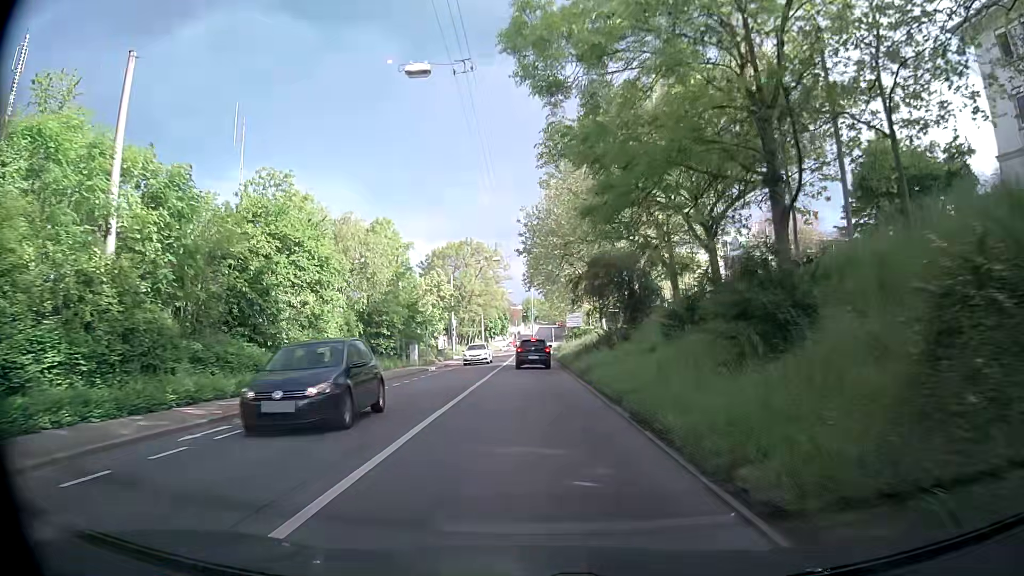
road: secondary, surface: asphalt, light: Day
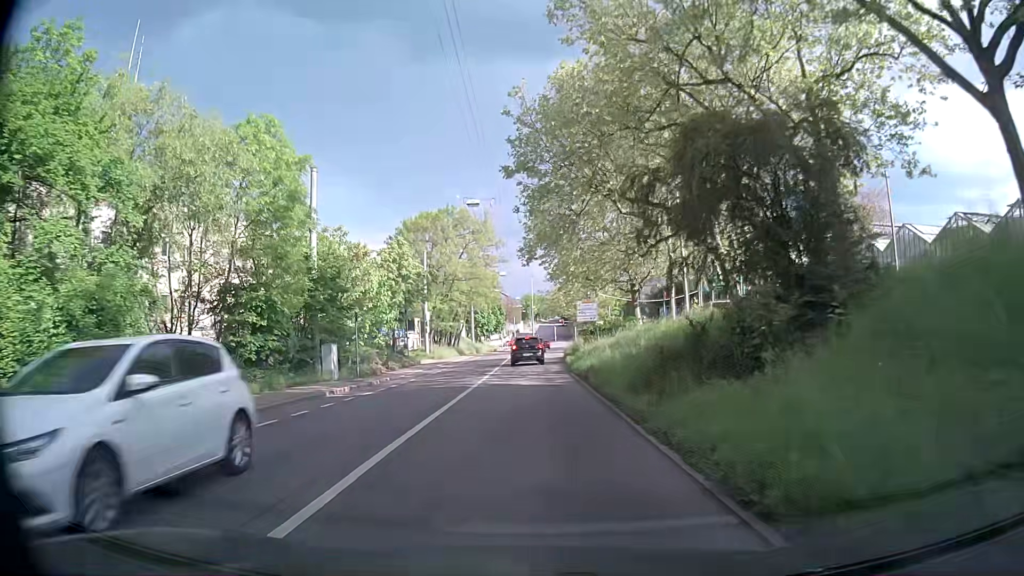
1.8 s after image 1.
(+0.2, +20.2) m; 0°
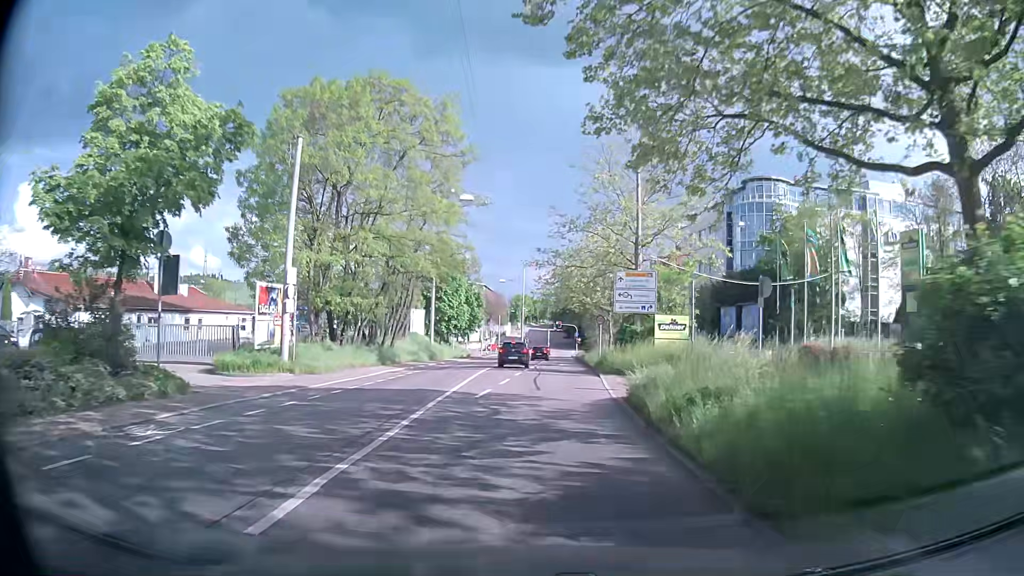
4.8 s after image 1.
(+0.4, +33.7) m; +1°
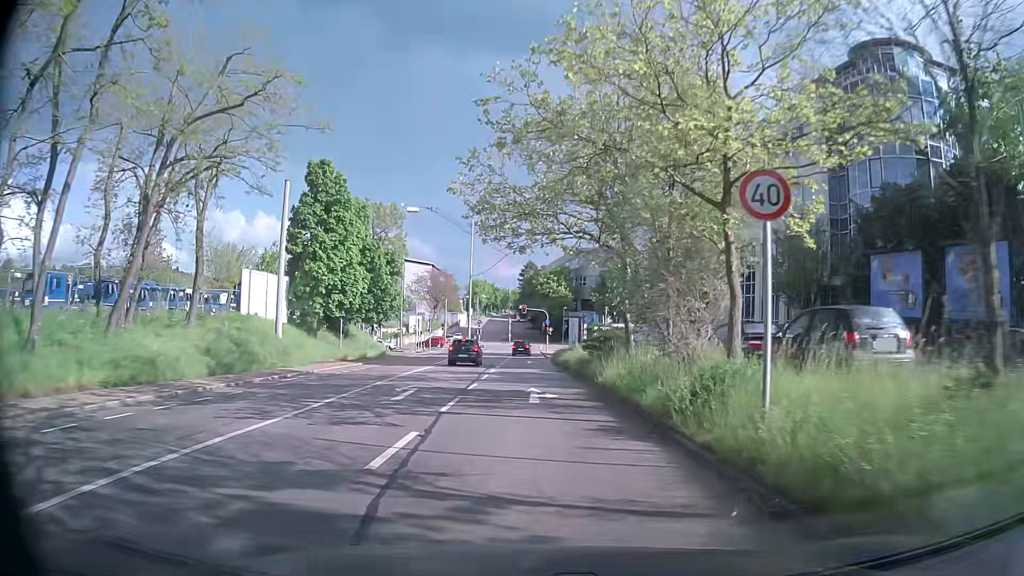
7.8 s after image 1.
(+1.5, +33.4) m; +2°
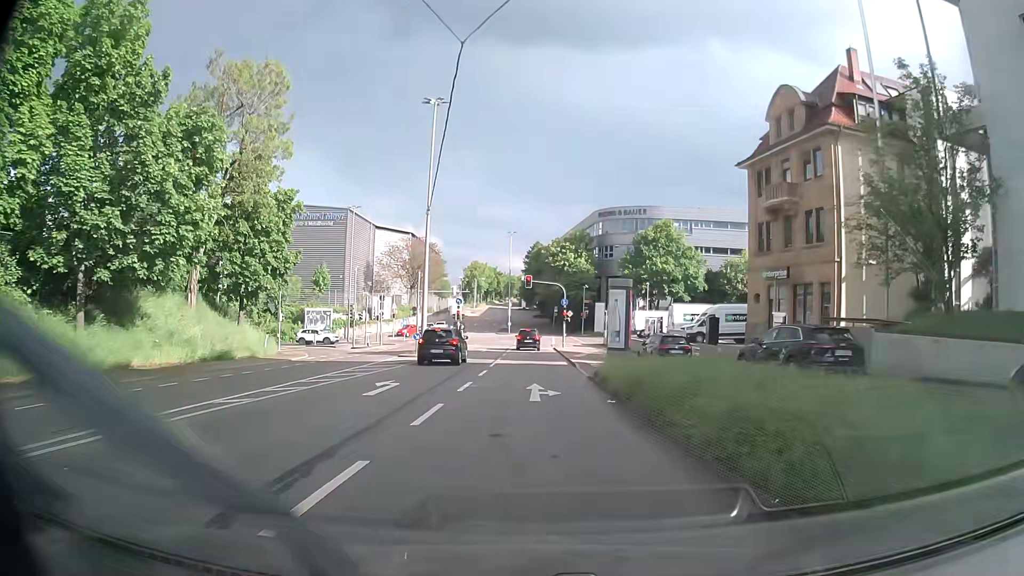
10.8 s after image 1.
(+0.8, +32.7) m; +1°
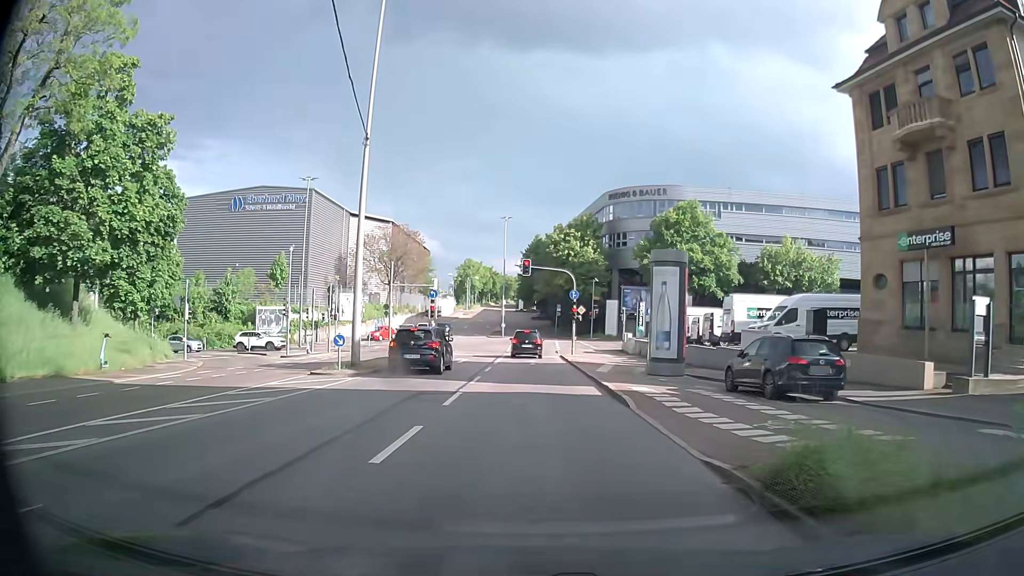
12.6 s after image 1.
(-0.2, +14.5) m; 0°
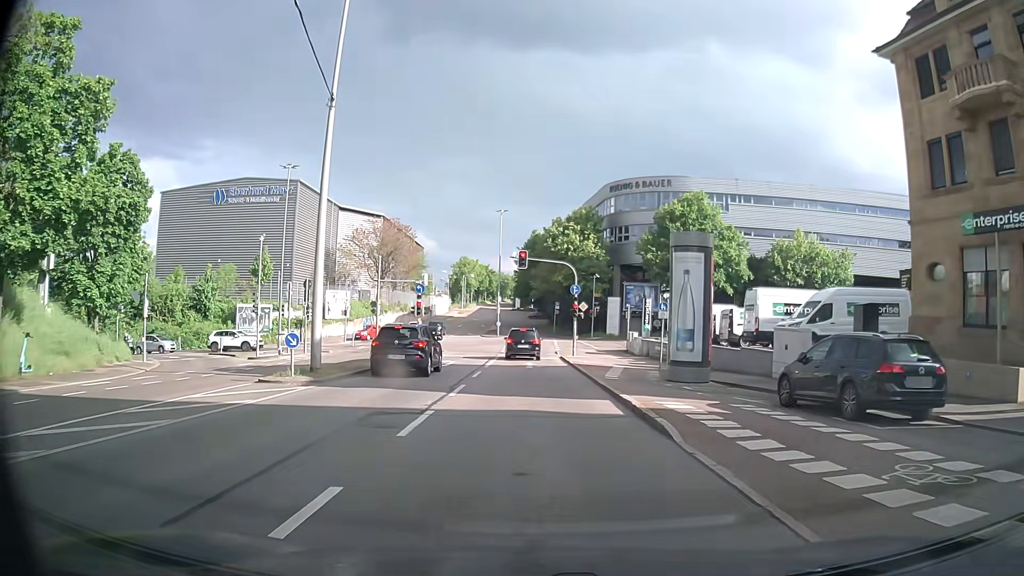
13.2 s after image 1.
(0.0, +4.1) m; 0°
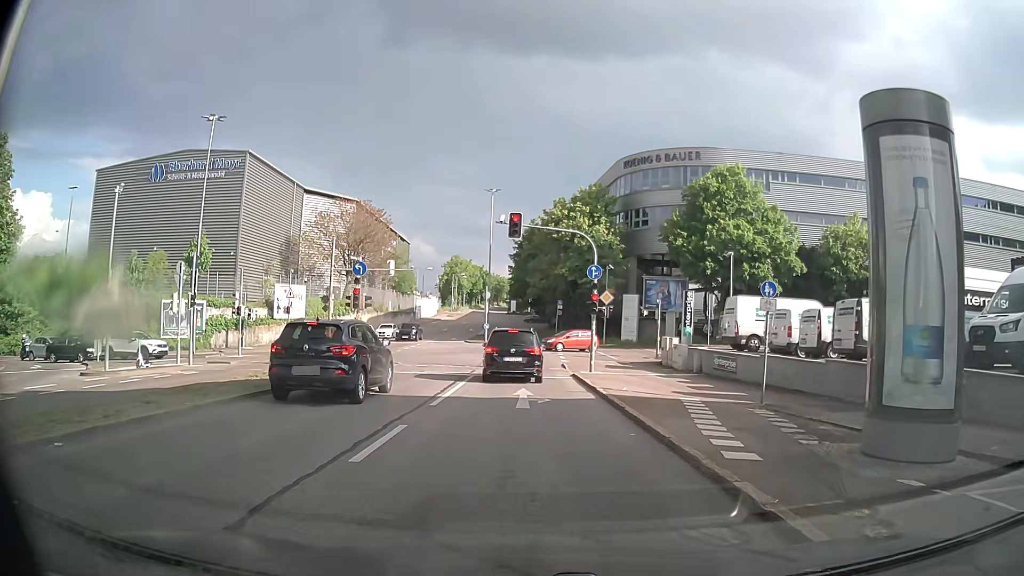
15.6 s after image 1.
(+0.1, +13.6) m; +1°
(0, +10) (0, +20) (0, +30) (0, +40) (-1, +50) (-1, +60) (-2, +70) (-3, +80) (-4, +90) (-5, +100) m
